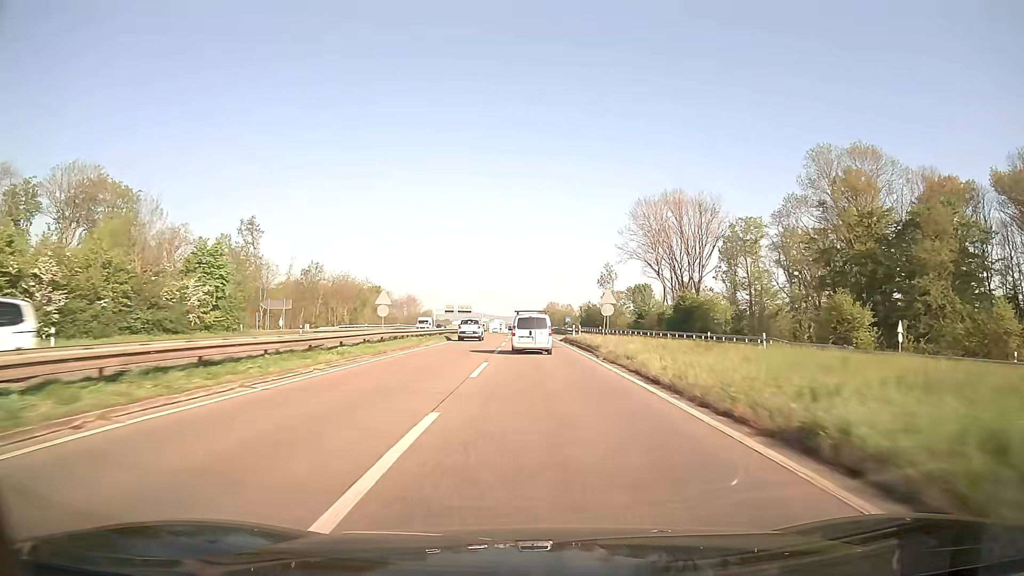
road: trunk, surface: asphalt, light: Day
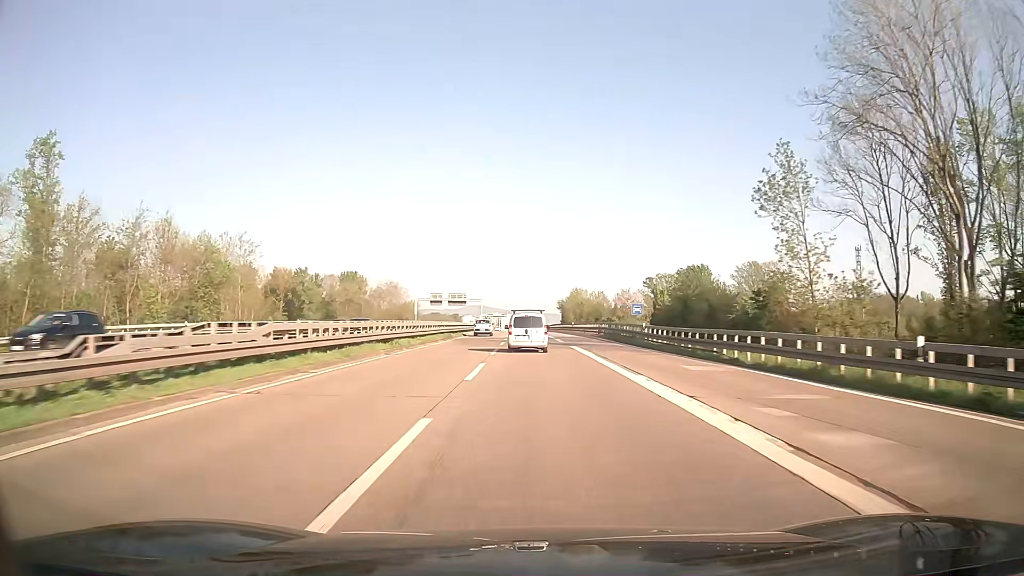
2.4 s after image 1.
(-0.6, +61.3) m; -1°
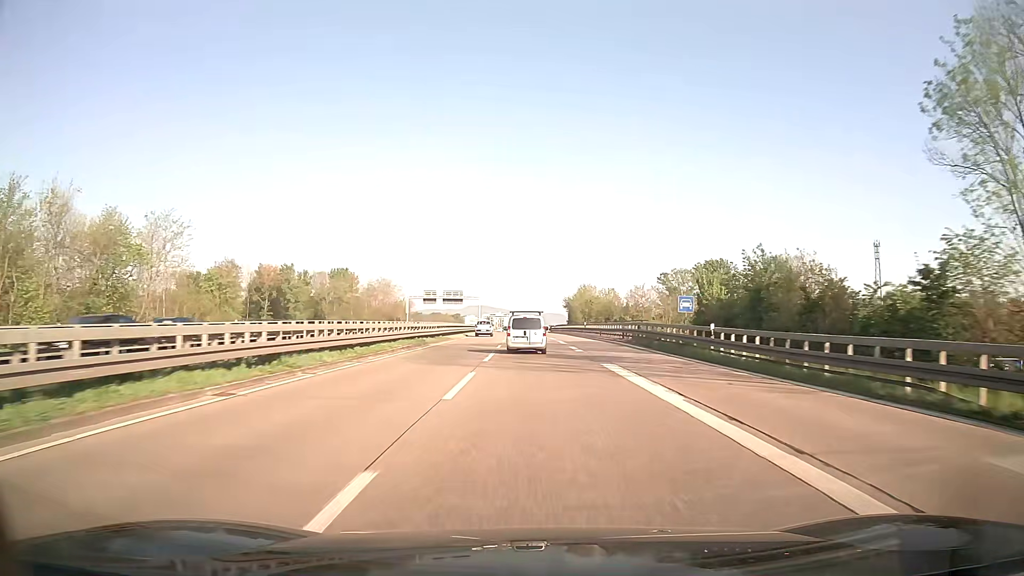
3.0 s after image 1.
(0.0, +15.3) m; 0°
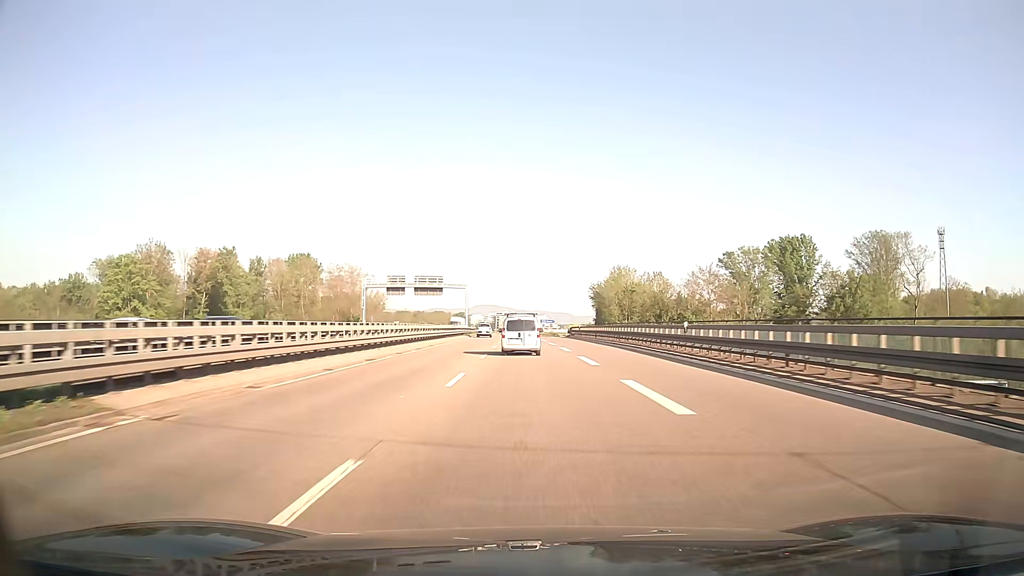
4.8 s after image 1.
(-0.2, +45.6) m; -1°
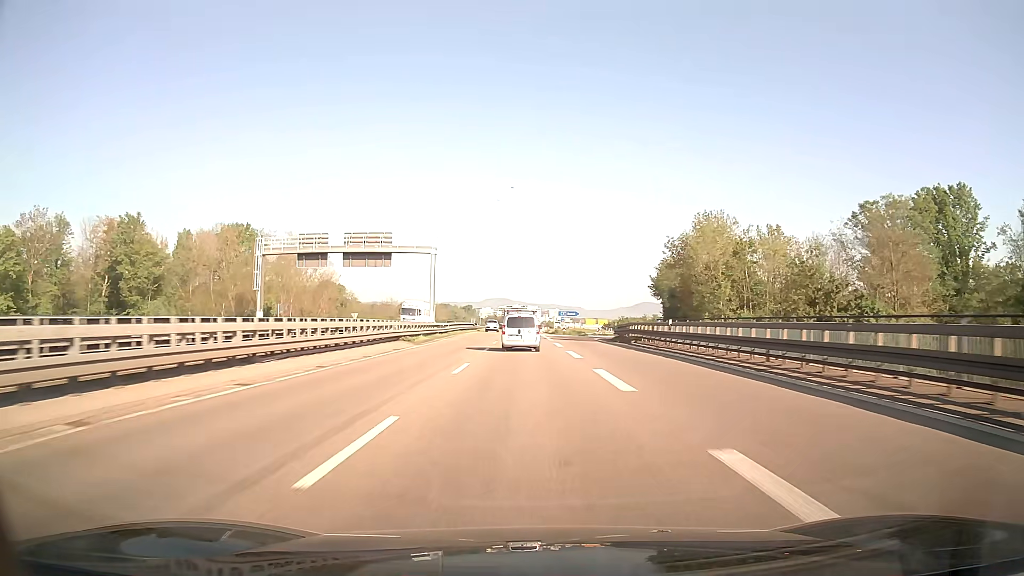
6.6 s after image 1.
(-0.4, +45.2) m; -1°
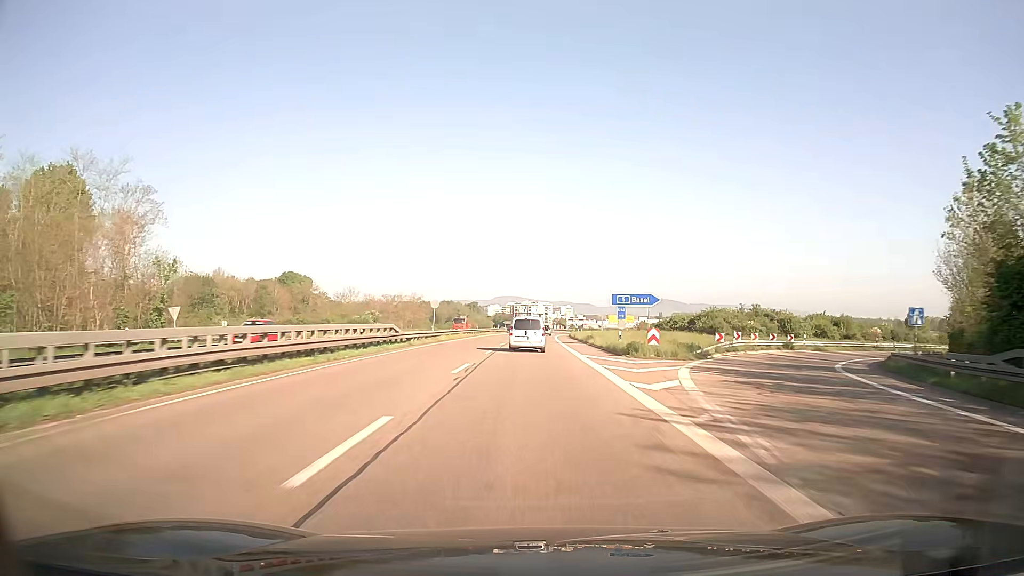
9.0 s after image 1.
(-0.5, +60.0) m; -1°
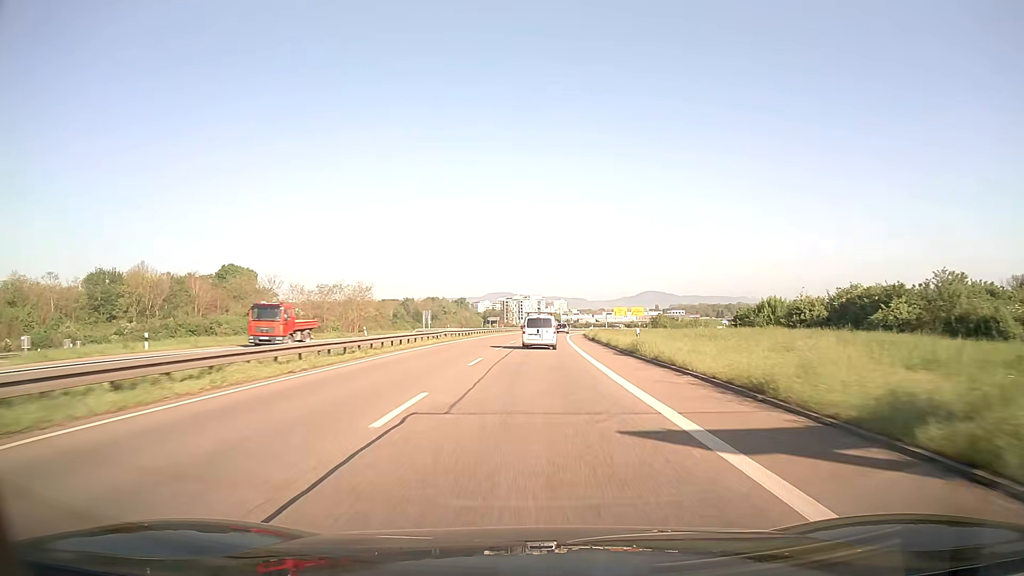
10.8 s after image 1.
(+0.2, +44.9) m; +1°
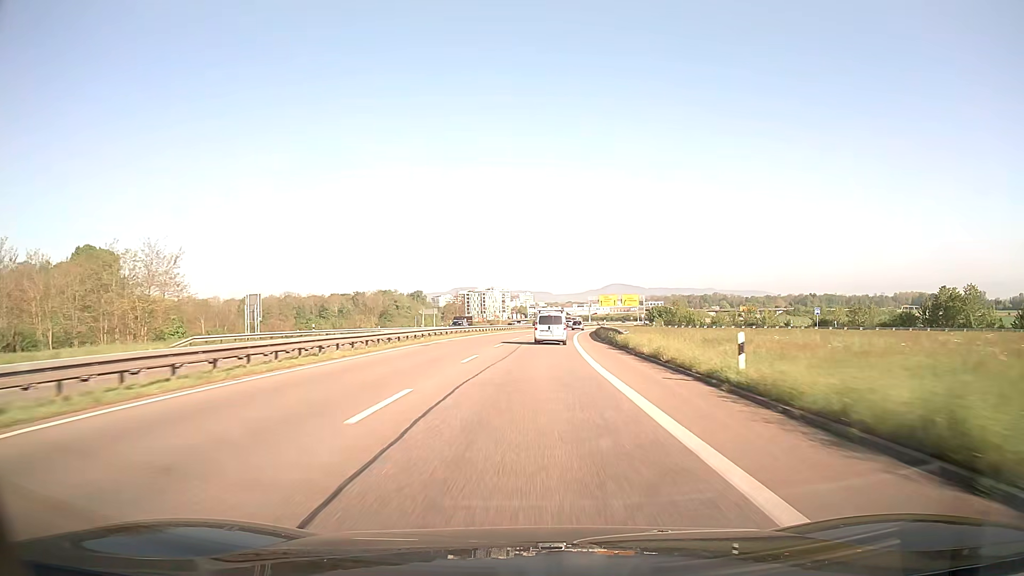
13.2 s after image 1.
(+1.4, +60.0) m; +3°
(0, +10) (0, +20) (0, +30) (+1, +40) (+1, +50) (+2, +60) (+3, +70) (+4, +80) (+5, +90) (+6, +100) m
